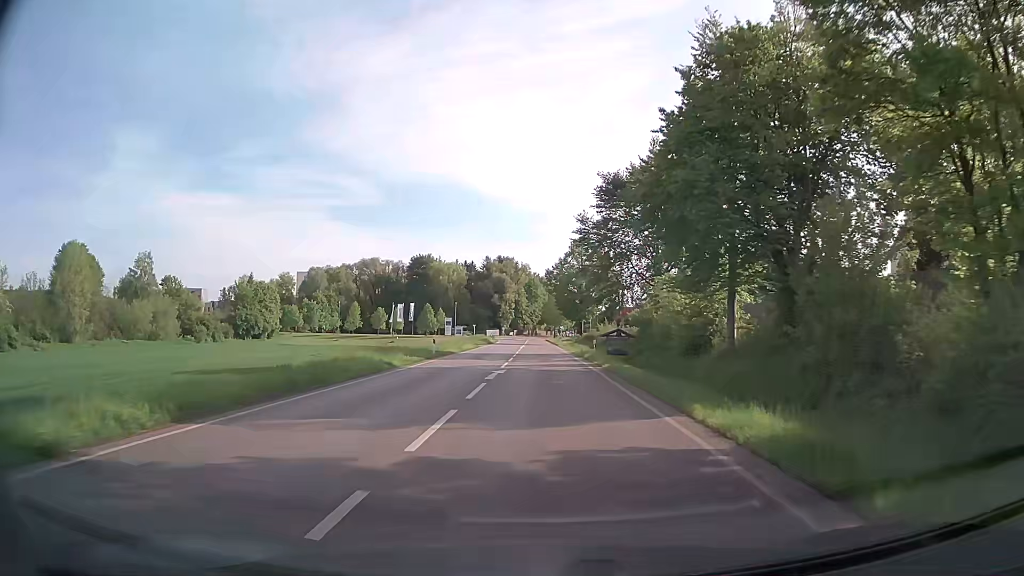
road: secondary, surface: asphalt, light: Day
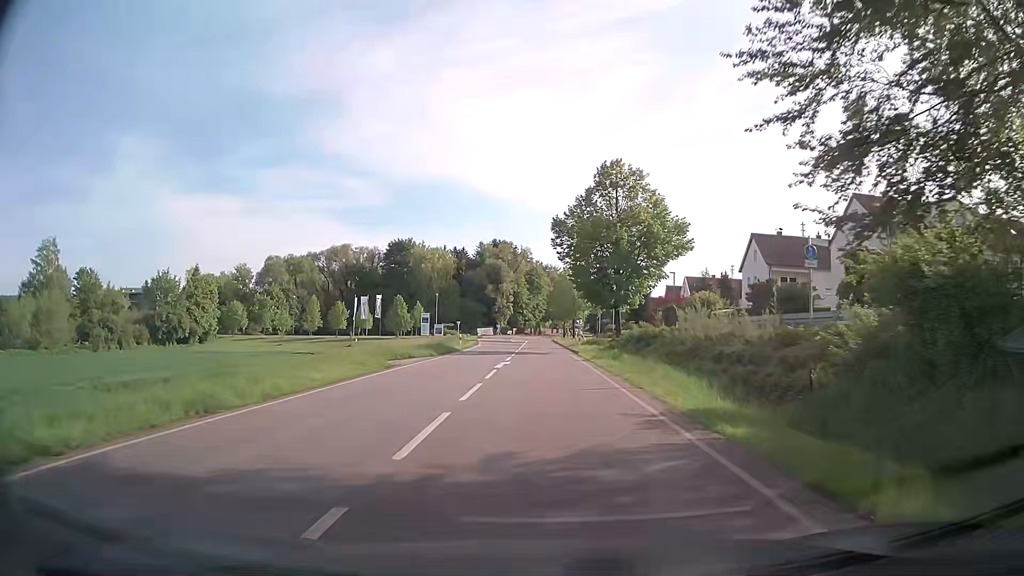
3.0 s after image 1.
(-0.1, +36.9) m; 0°
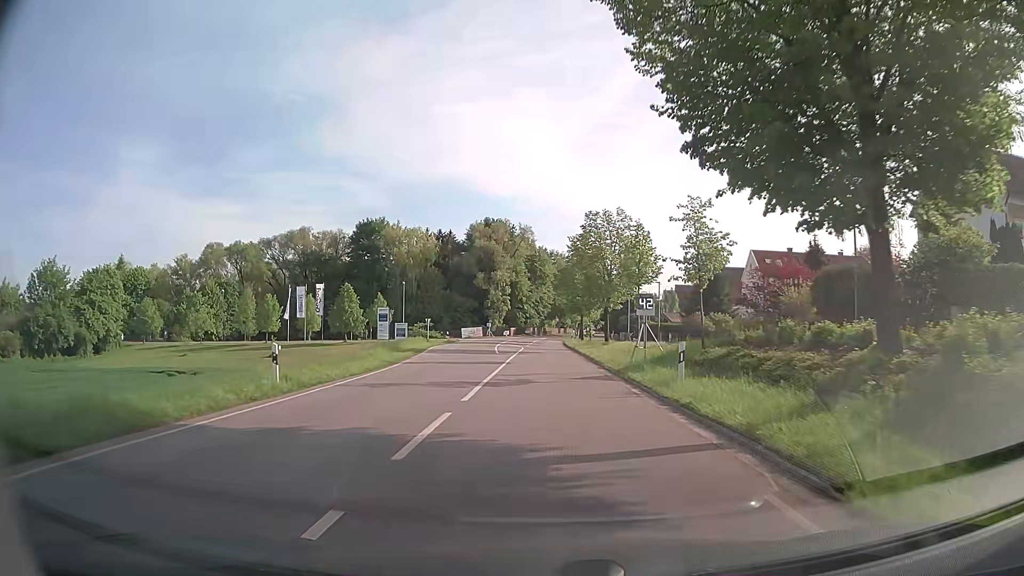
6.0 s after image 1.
(0.0, +36.4) m; 0°
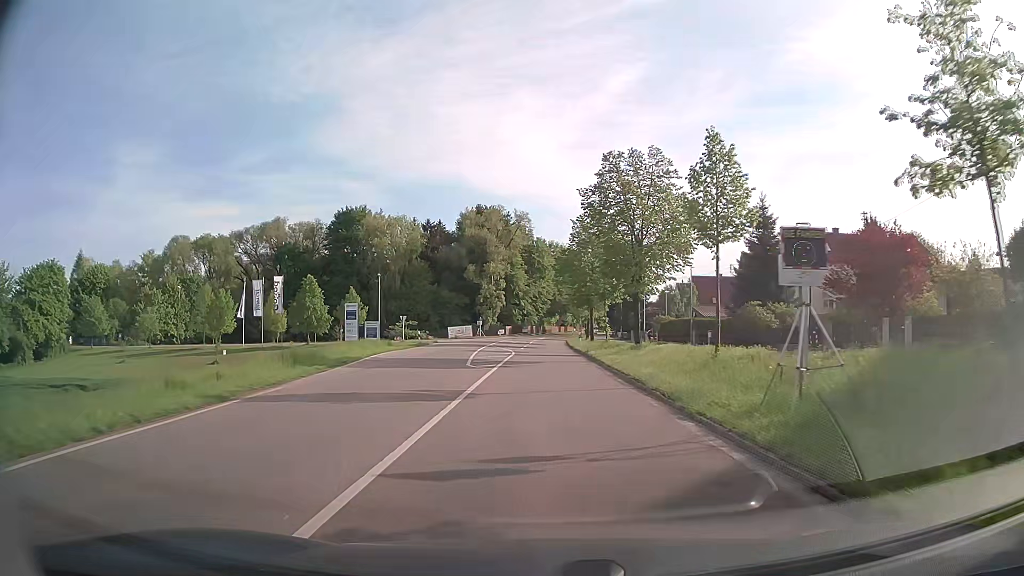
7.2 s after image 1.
(0.0, +14.5) m; 0°
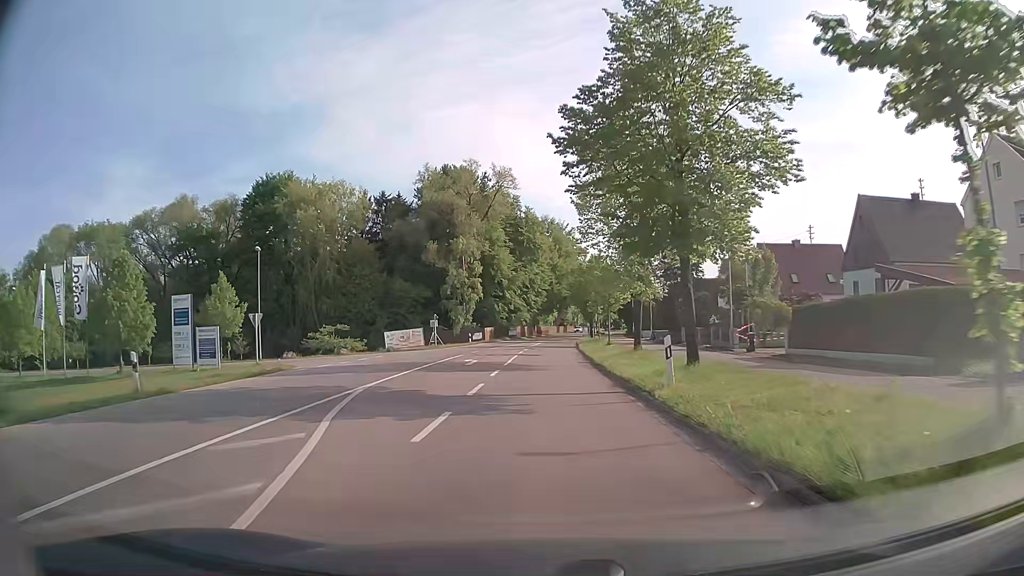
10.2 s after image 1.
(0.0, +36.2) m; +1°
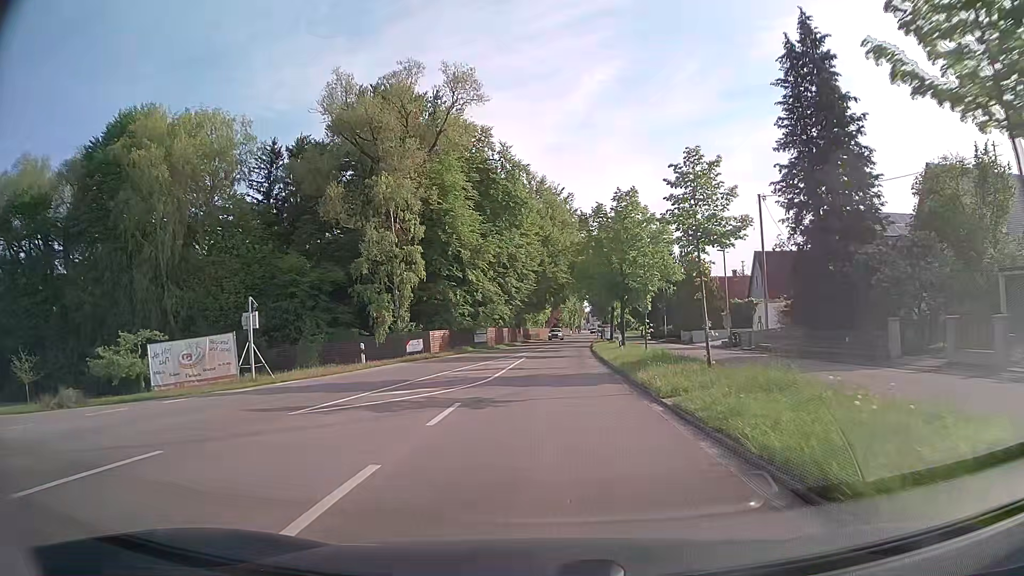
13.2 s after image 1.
(0.0, +36.3) m; +1°
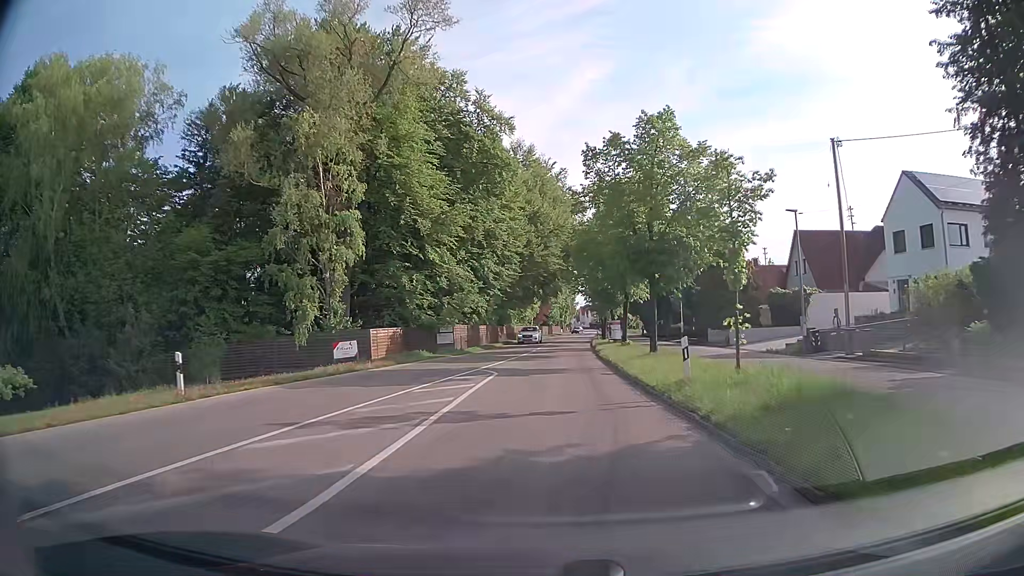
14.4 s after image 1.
(0.0, +14.5) m; 0°
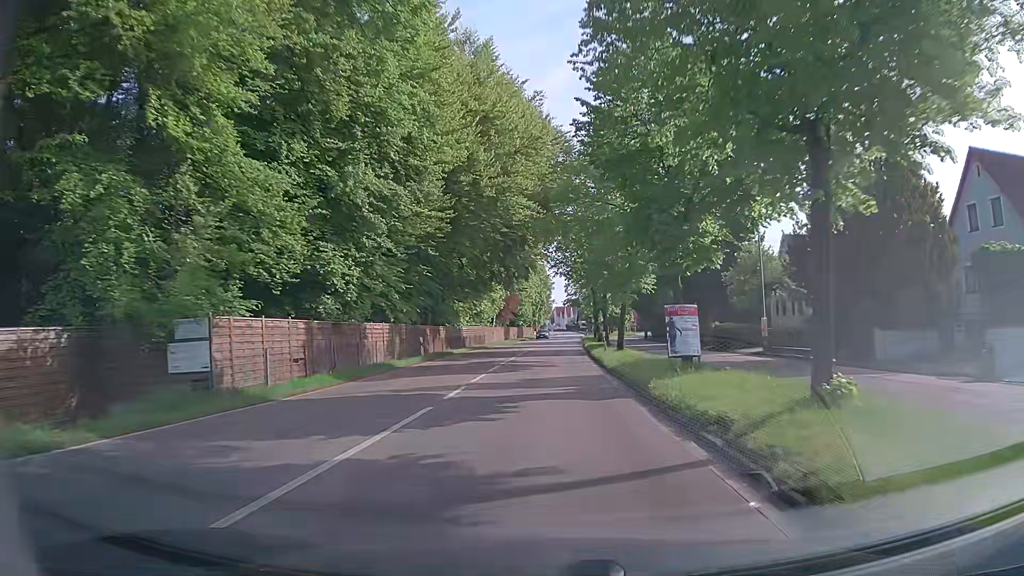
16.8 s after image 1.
(+0.7, +29.0) m; +3°
(0, +10) (0, +20) (0, +30) (0, +40) (+1, +50) (+1, +60) (+1, +70) (+2, +80) (+2, +90) (+3, +100) m
